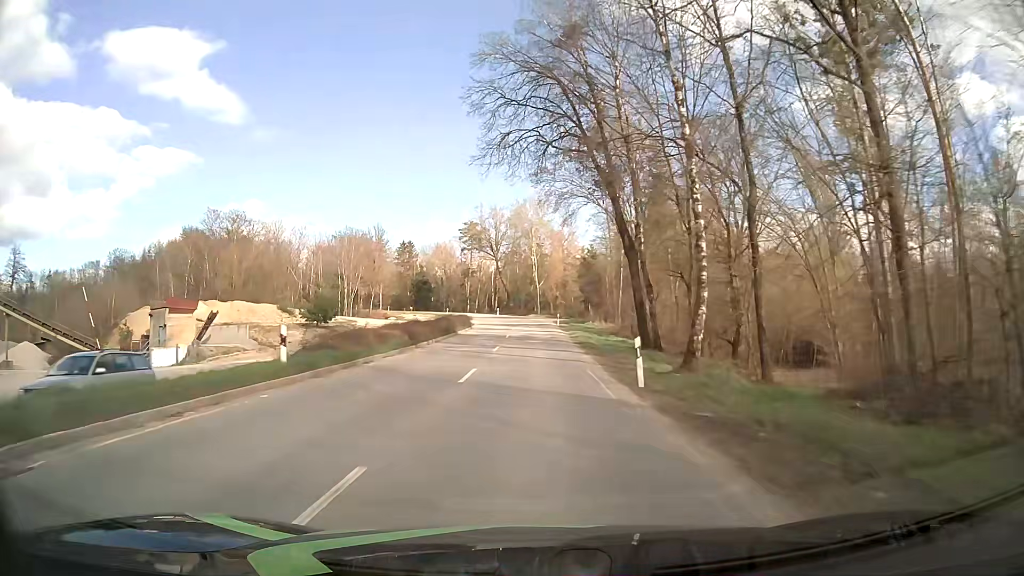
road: tertiary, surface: asphalt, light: Day
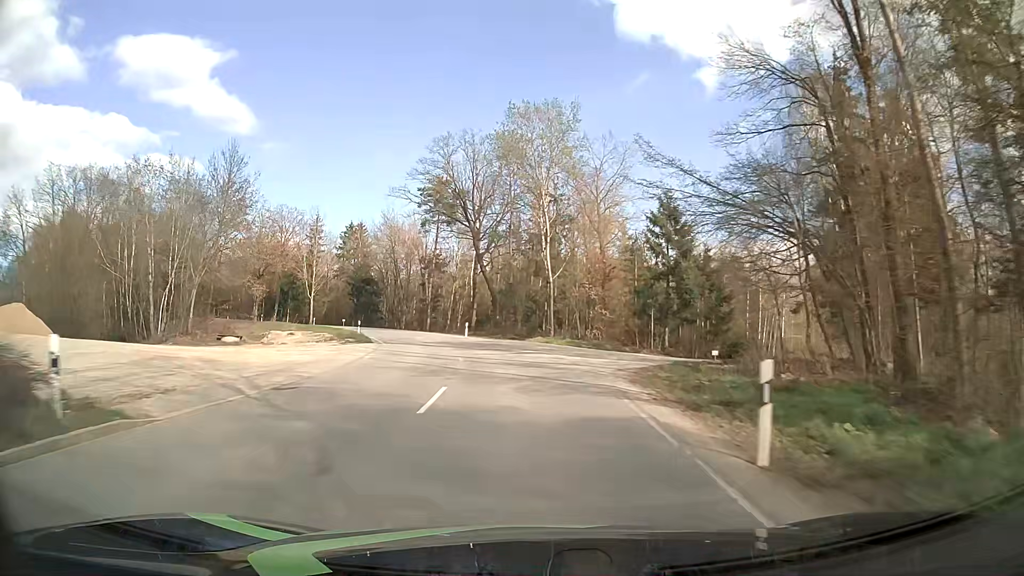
(0.0, +52.7) m; 0°
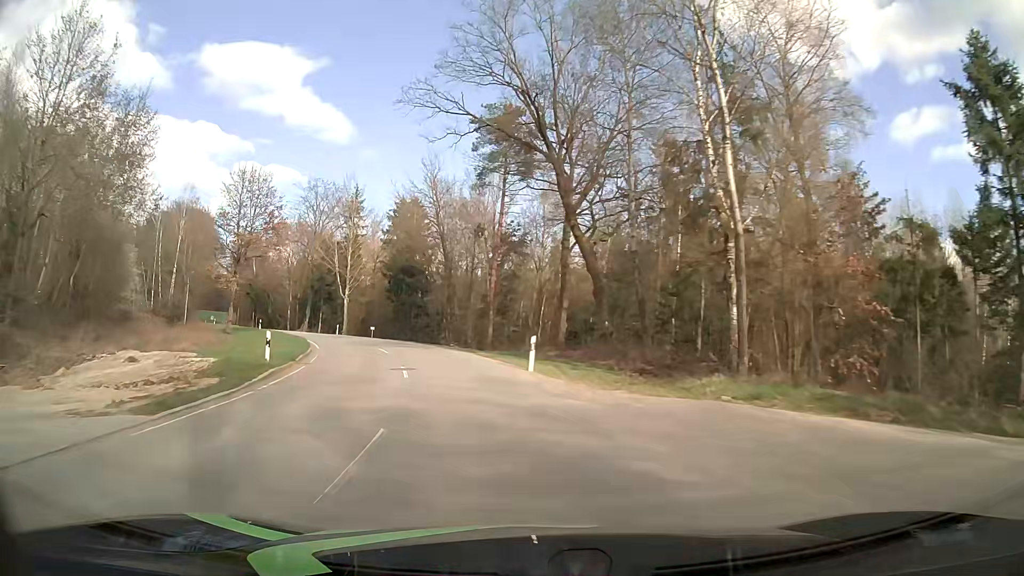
(-1.7, +28.6) m; -9°
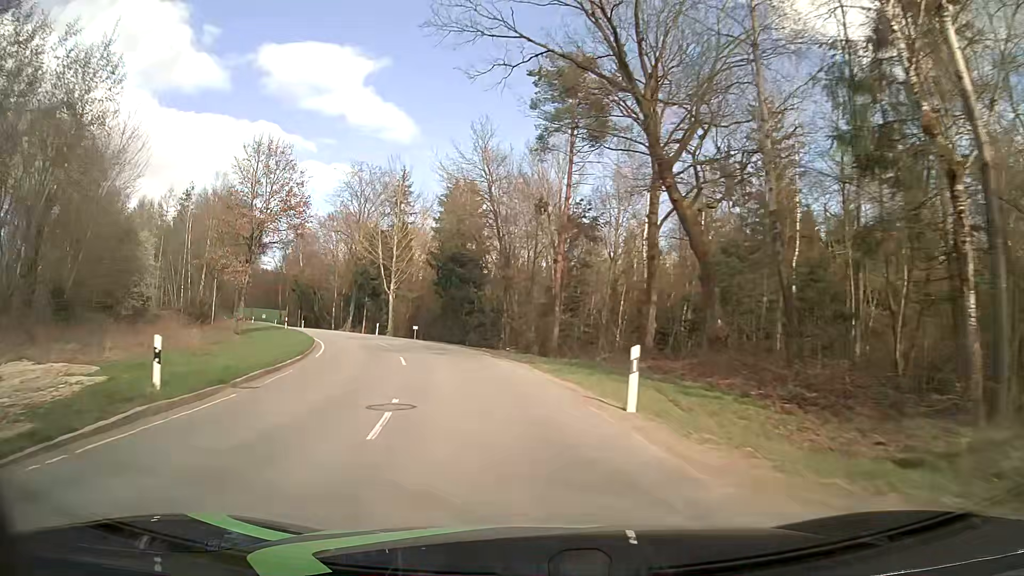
(-0.4, +9.3) m; -6°
